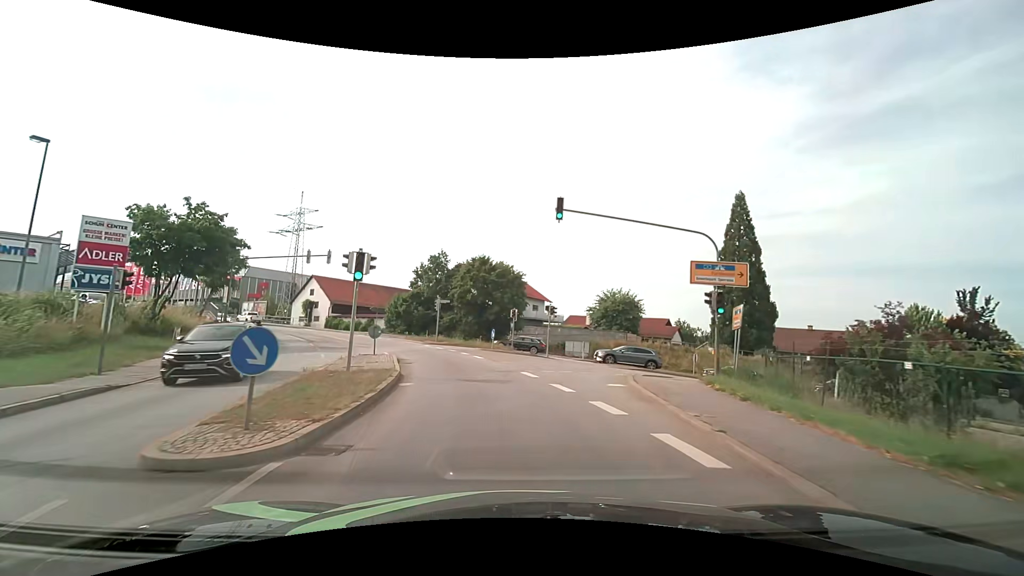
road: tertiary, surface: asphalt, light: Day
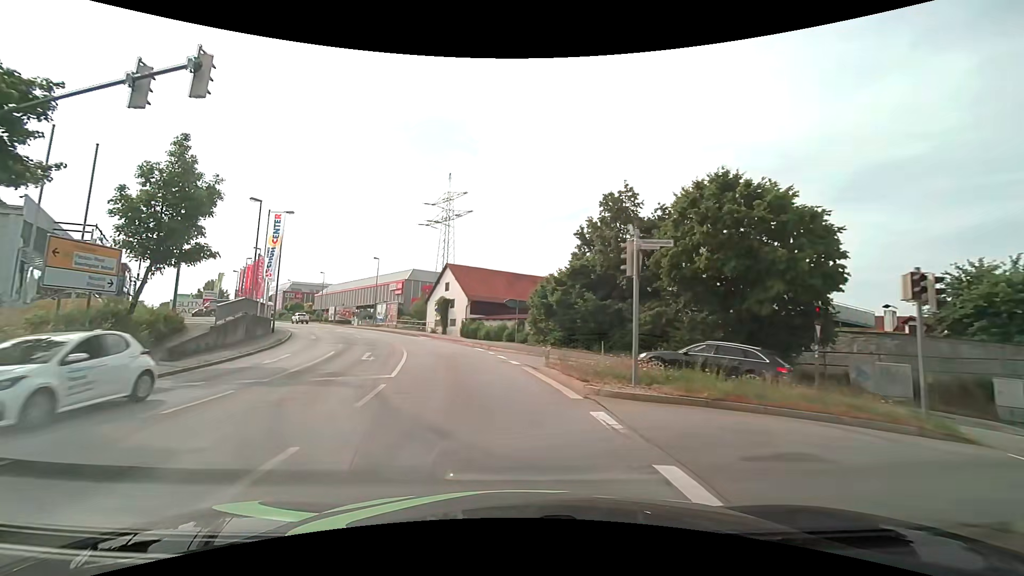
(-3.9, +27.5) m; -20°
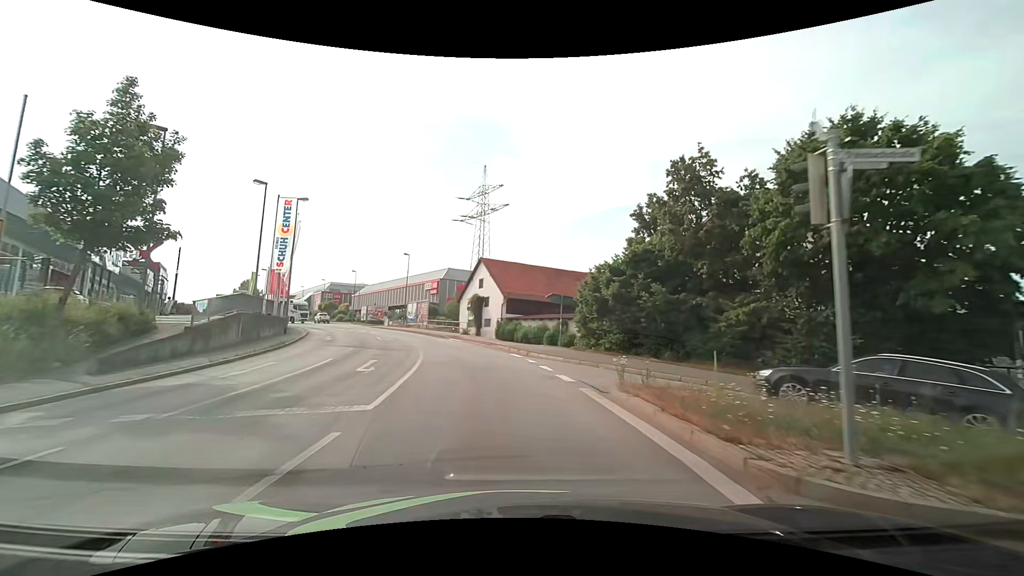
(-0.2, +5.7) m; -4°
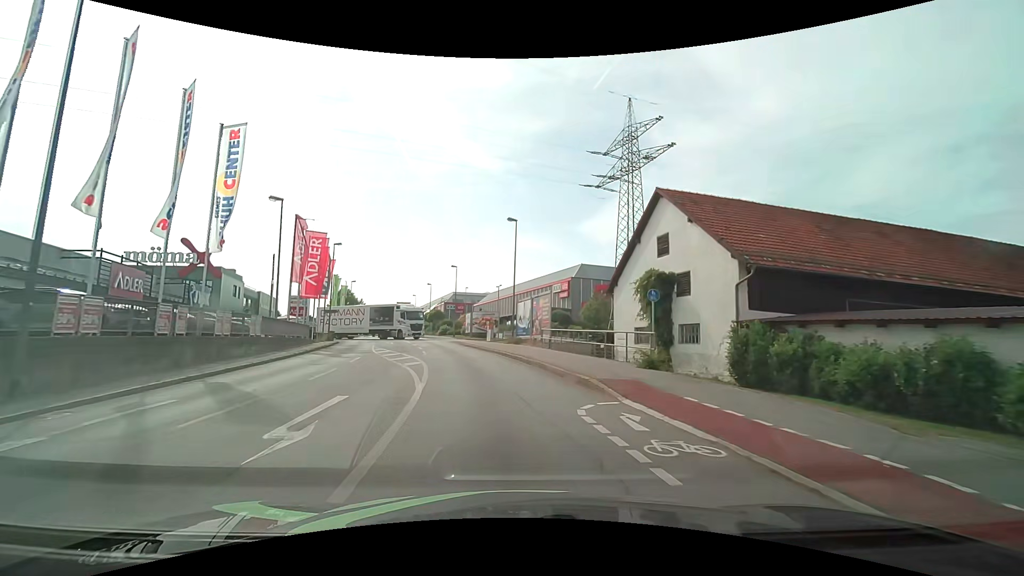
(-4.4, +28.8) m; -16°
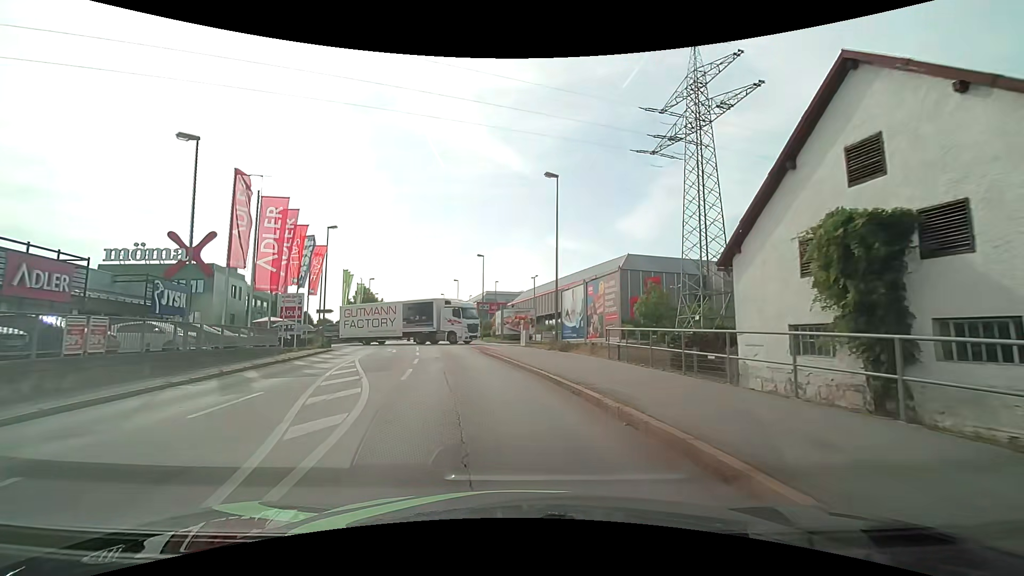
(-0.4, +11.3) m; -4°
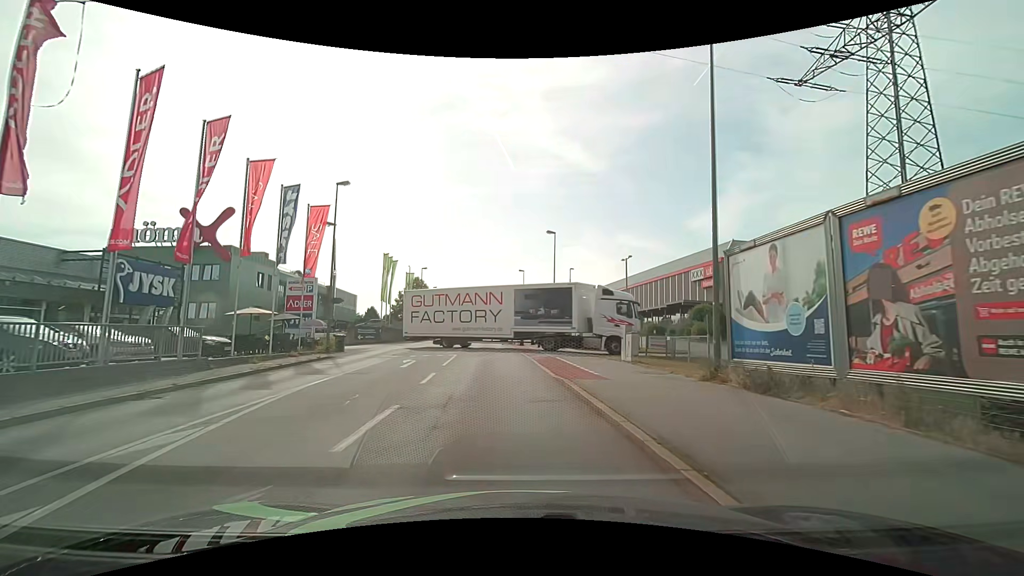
(-0.9, +13.4) m; -8°
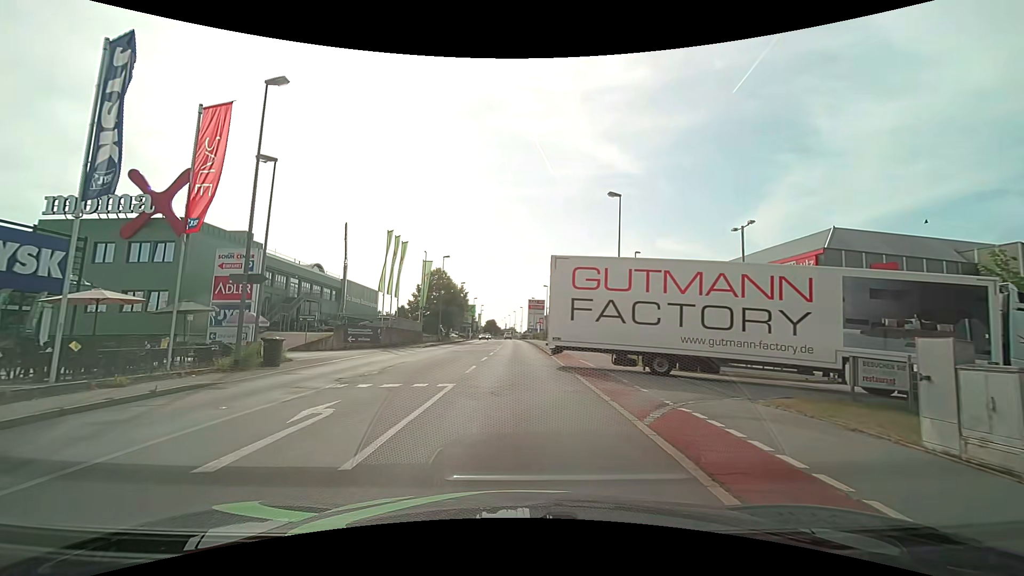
(-0.4, +12.9) m; -4°
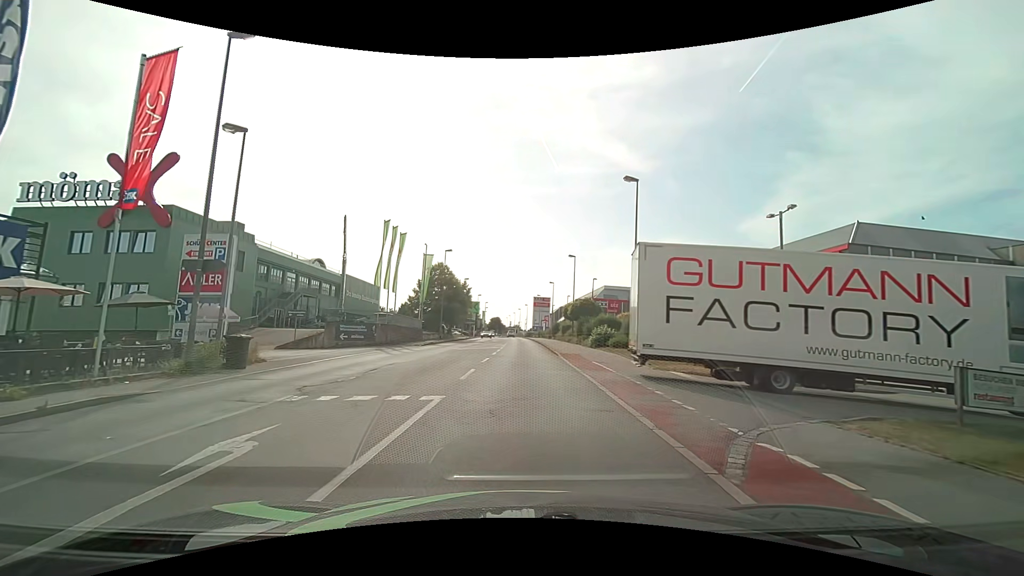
(0.0, +2.8) m; 0°
(0, +10) (0, +20) (0, +30) (0, +40) (0, +50) (0, +60) (0, +70) (-1, +80) (-1, +90) (-1, +100) m
